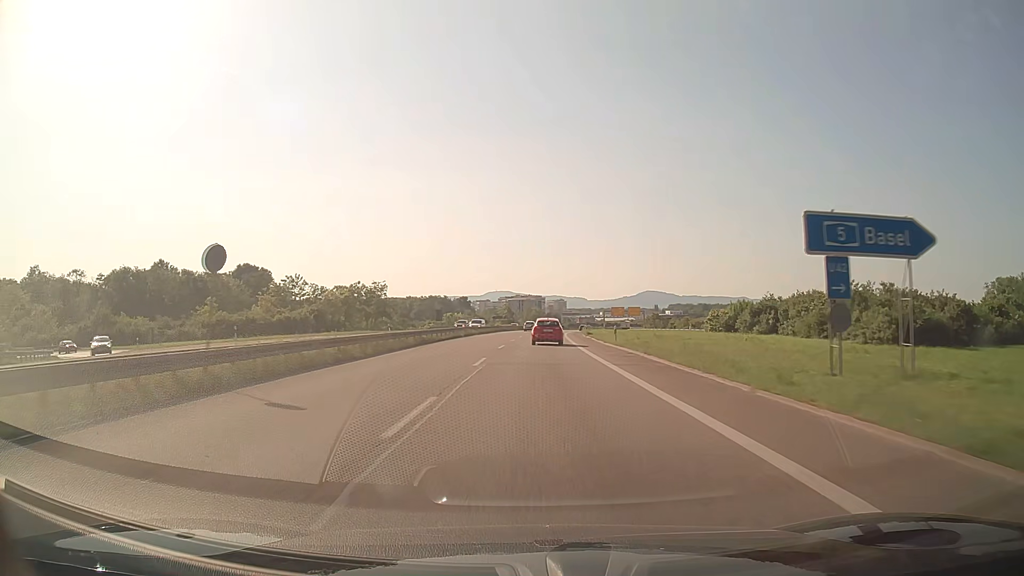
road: trunk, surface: asphalt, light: Day
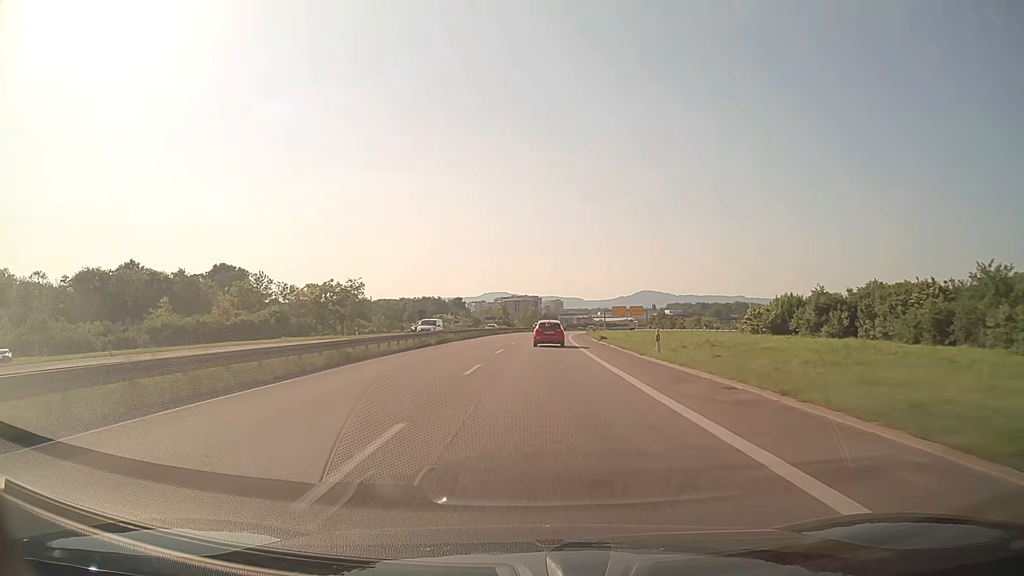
(0.0, +14.7) m; 0°
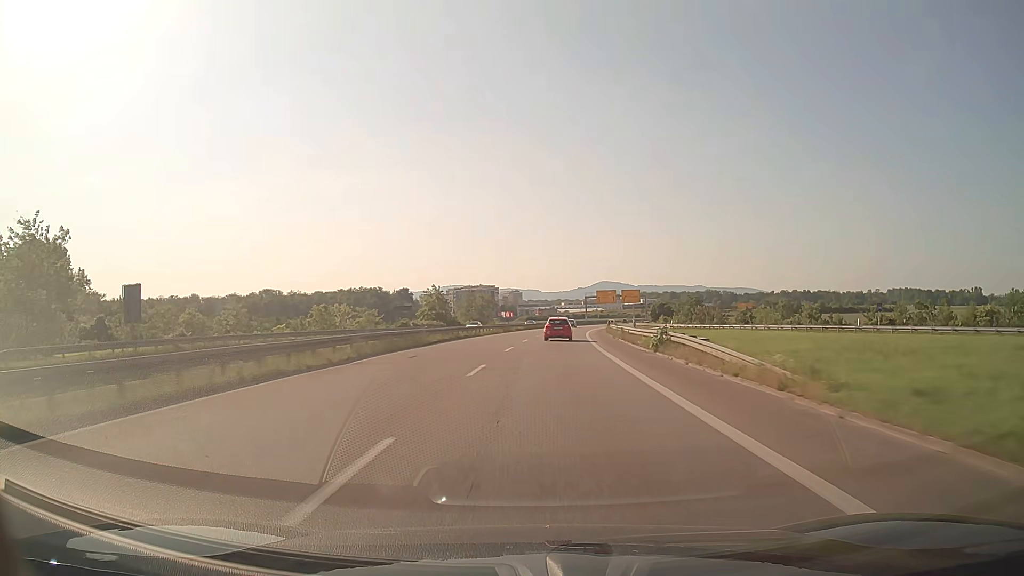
(+1.7, +73.1) m; +3°
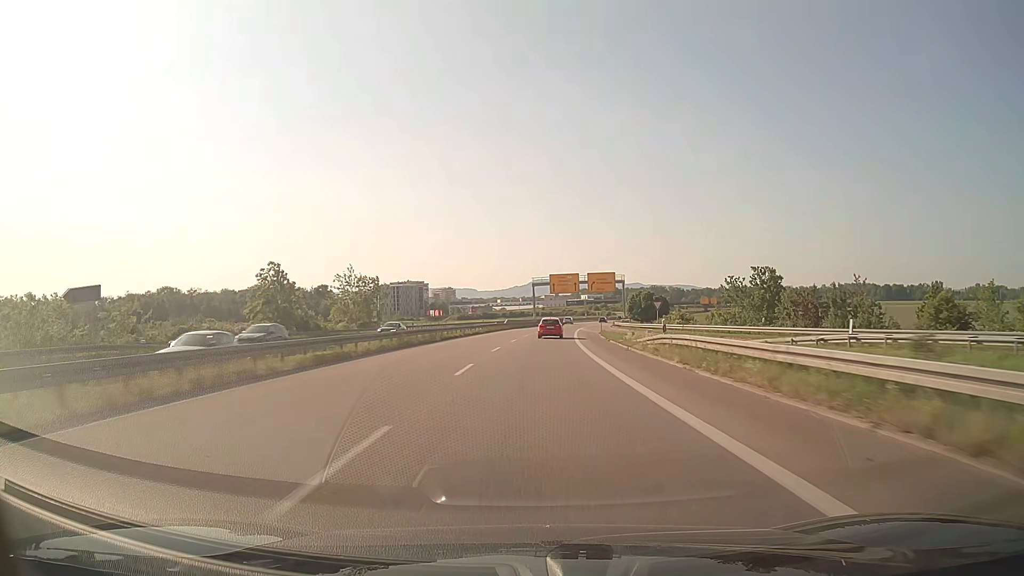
(+2.6, +59.1) m; +5°
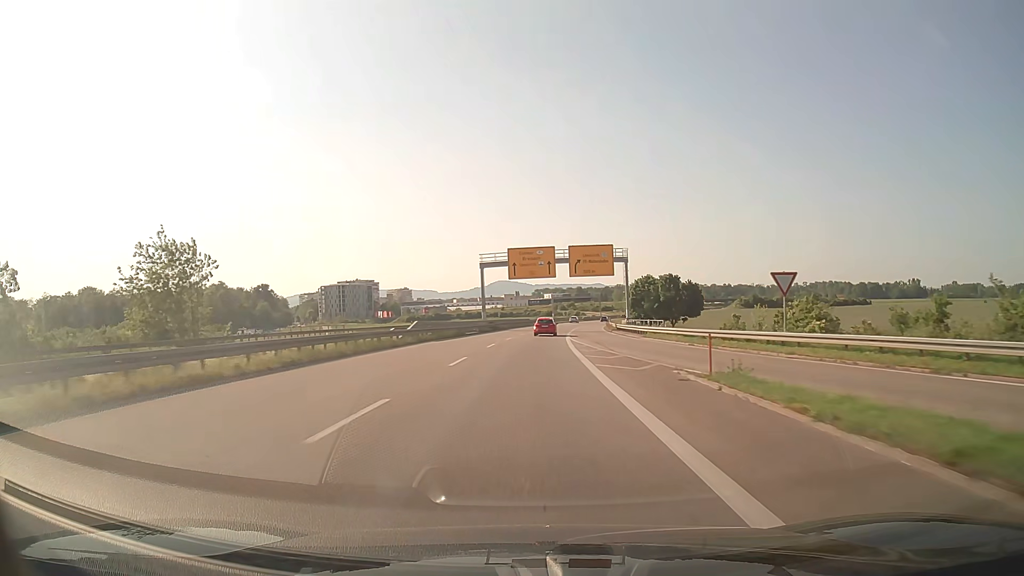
(+1.5, +44.9) m; +3°
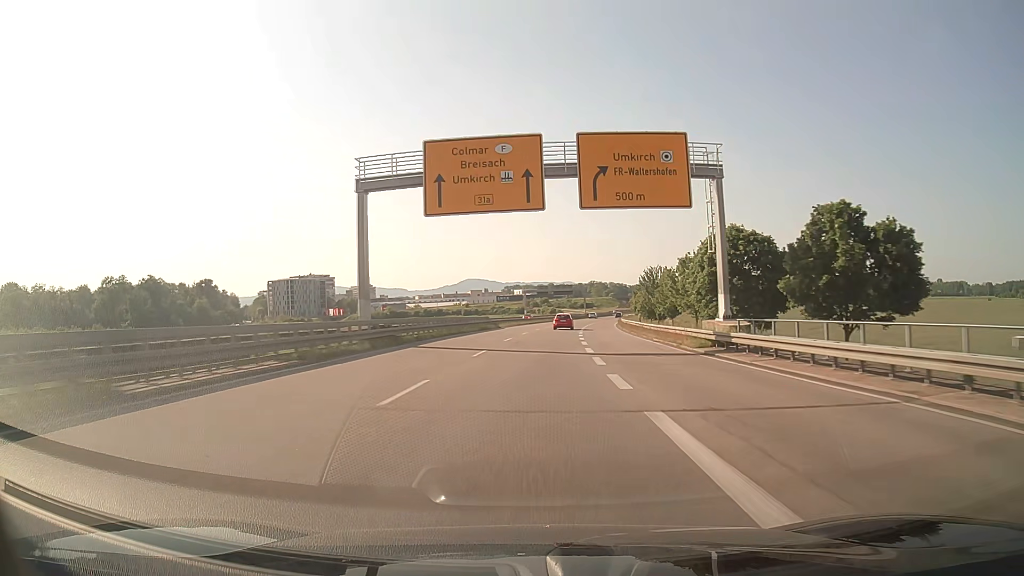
(+0.8, +45.2) m; +2°
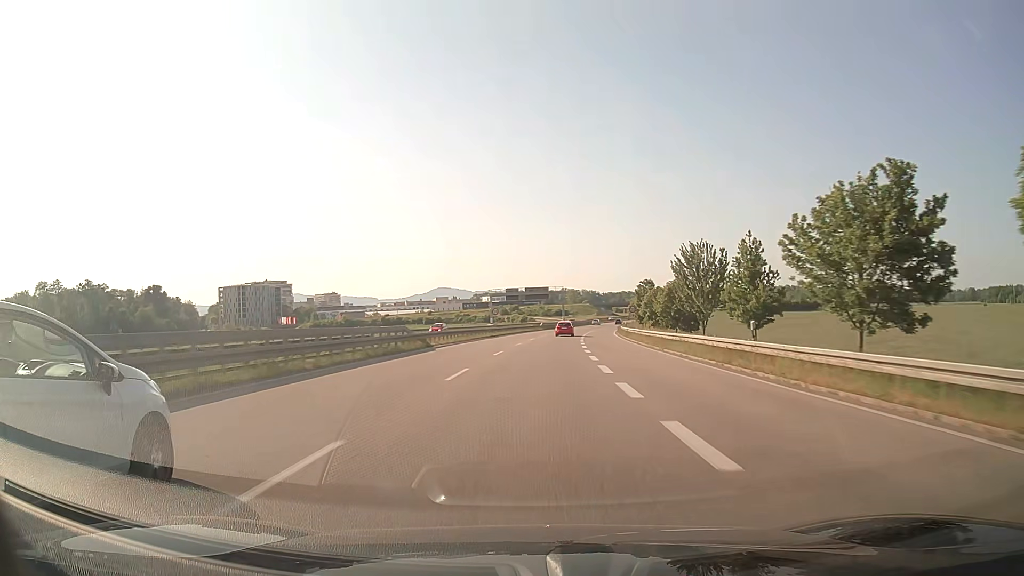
(+0.7, +30.6) m; +3°
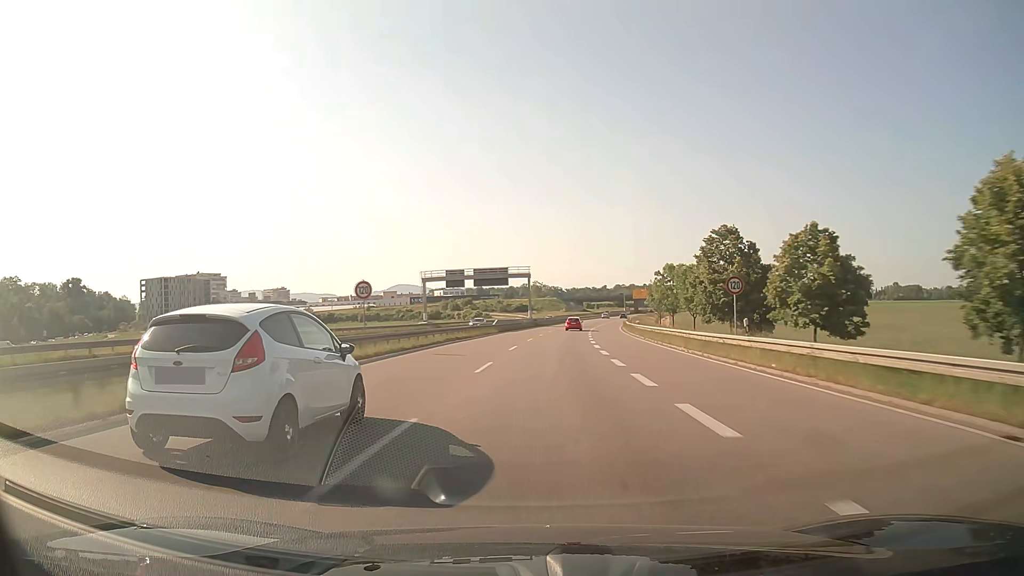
(+1.2, +46.6) m; +3°
